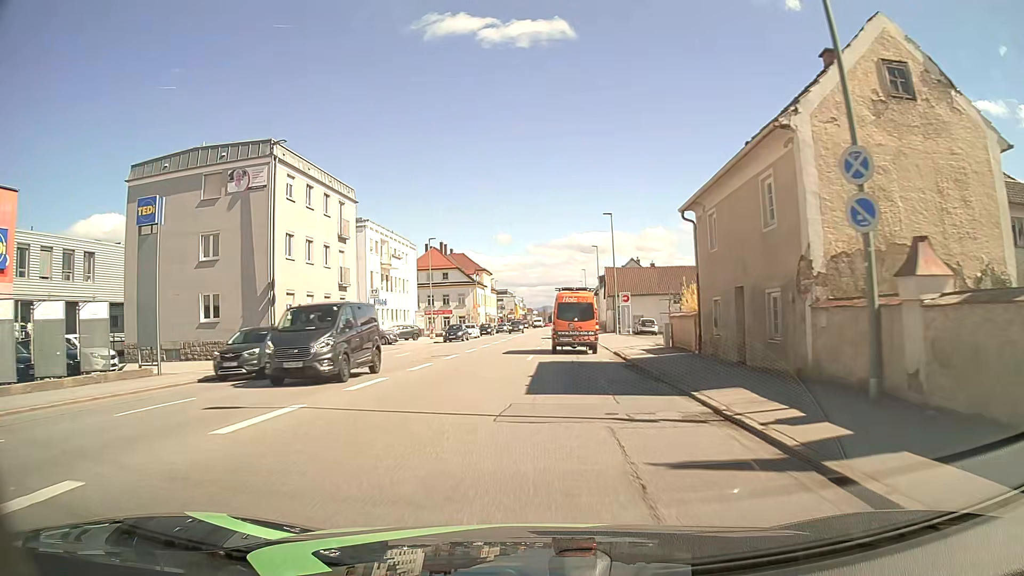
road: tertiary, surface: asphalt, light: Day
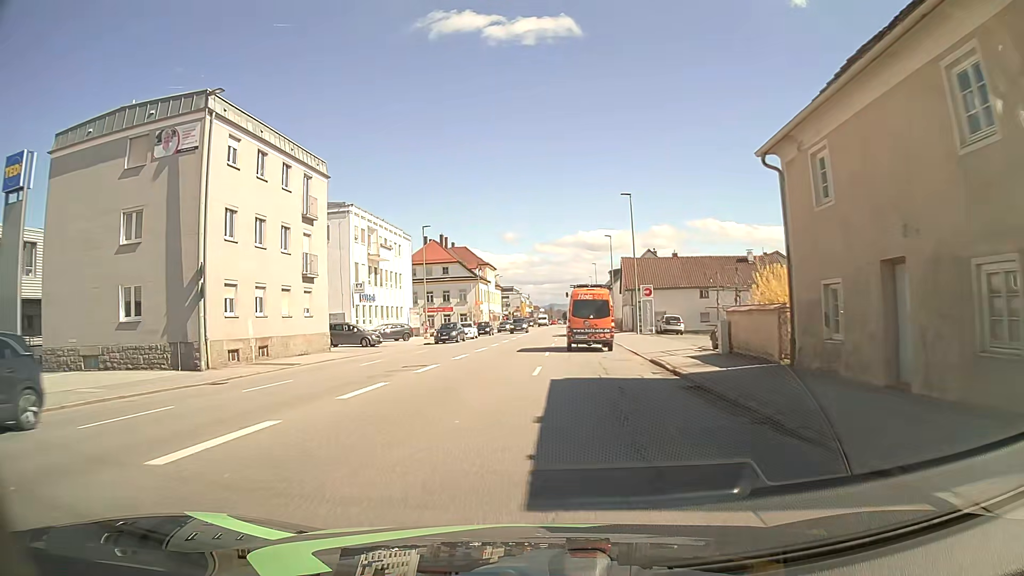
(0.0, +7.8) m; -1°
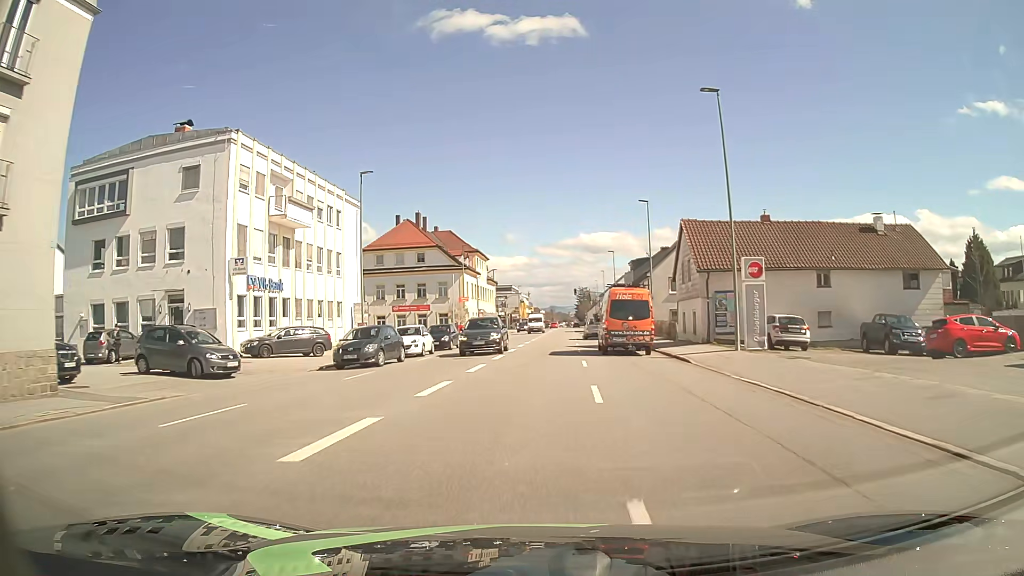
(-0.1, +23.6) m; 0°
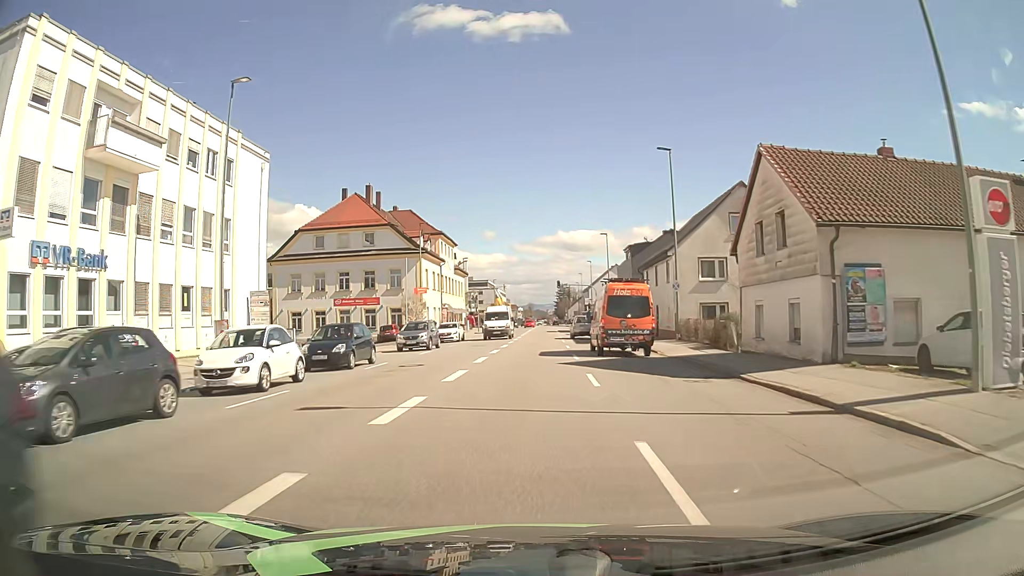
(+0.2, +15.7) m; +1°
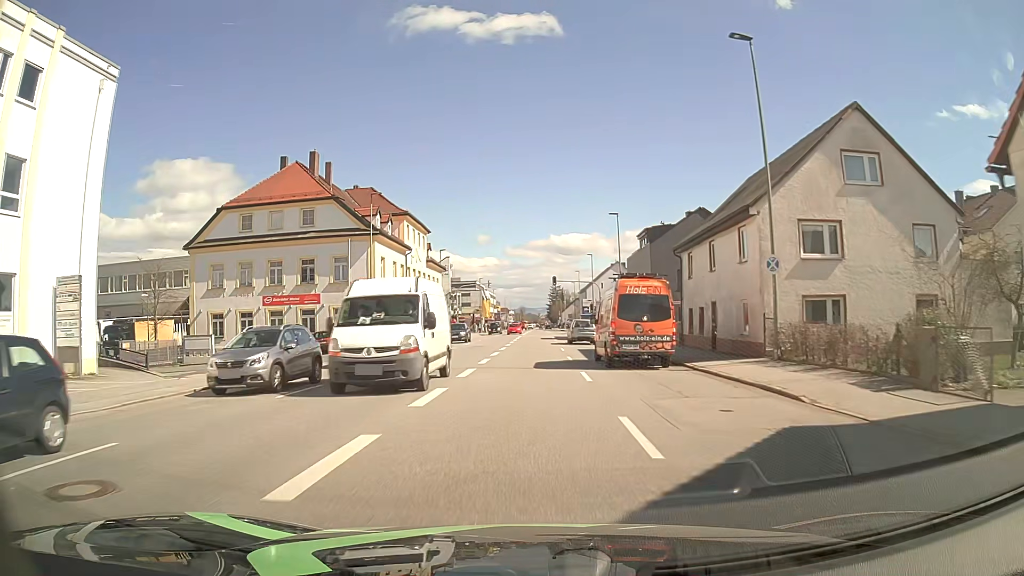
(+0.2, +15.8) m; +1°
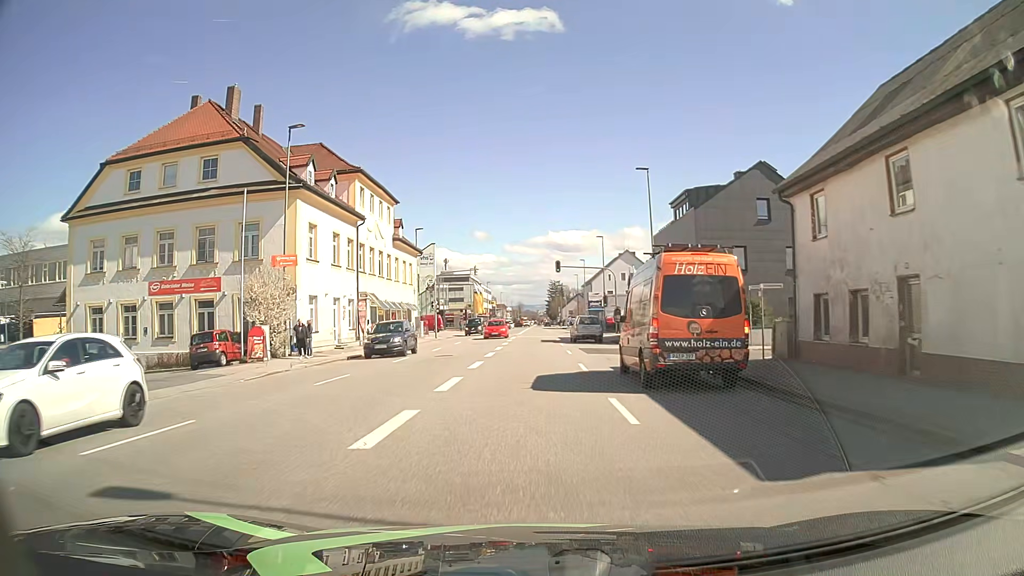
(-0.1, +15.8) m; 0°
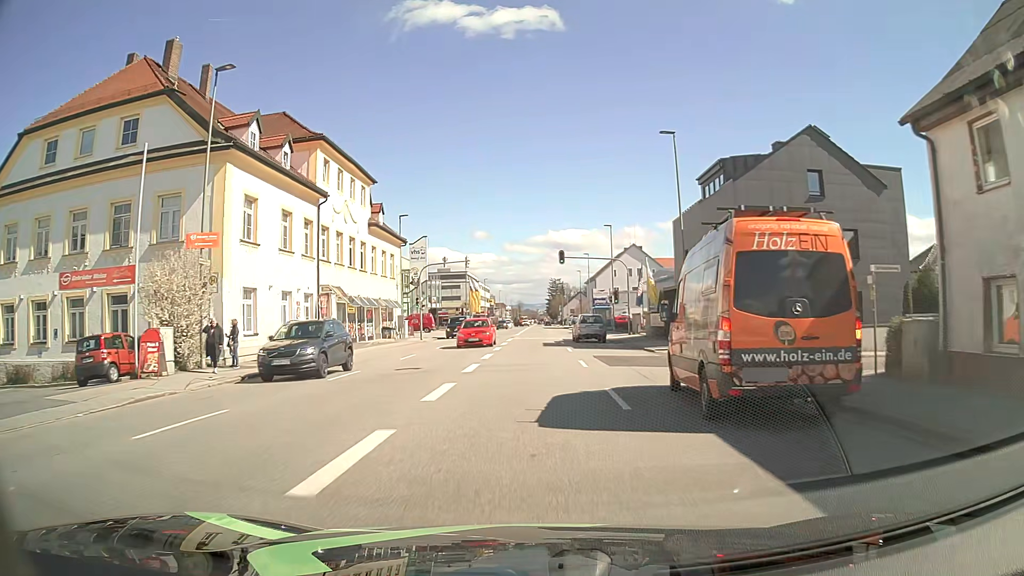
(0.0, +7.9) m; 0°
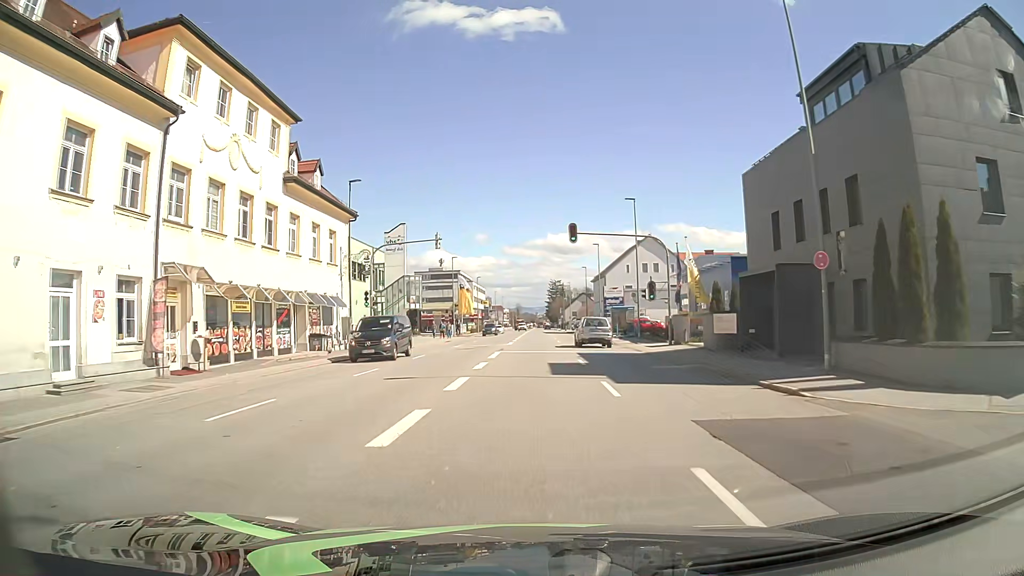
(0.0, +15.9) m; 0°
(0, +10) (0, +20) (0, +30) (0, +40) (0, +50) (0, +60) (0, +70) (0, +80) (+1, +90) (+1, +100) m
